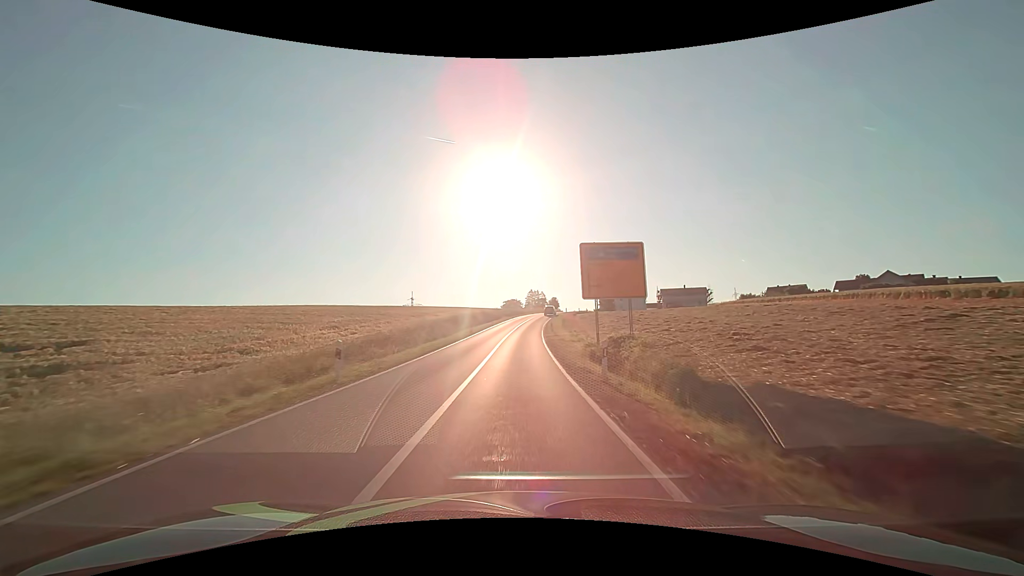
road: secondary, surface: asphalt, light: Day
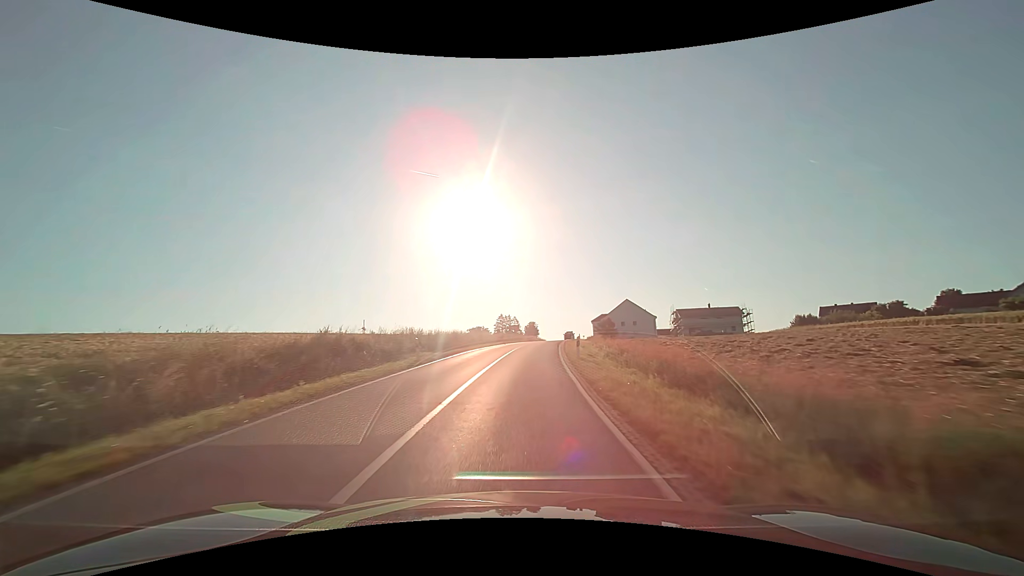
(+1.3, +52.1) m; +4°
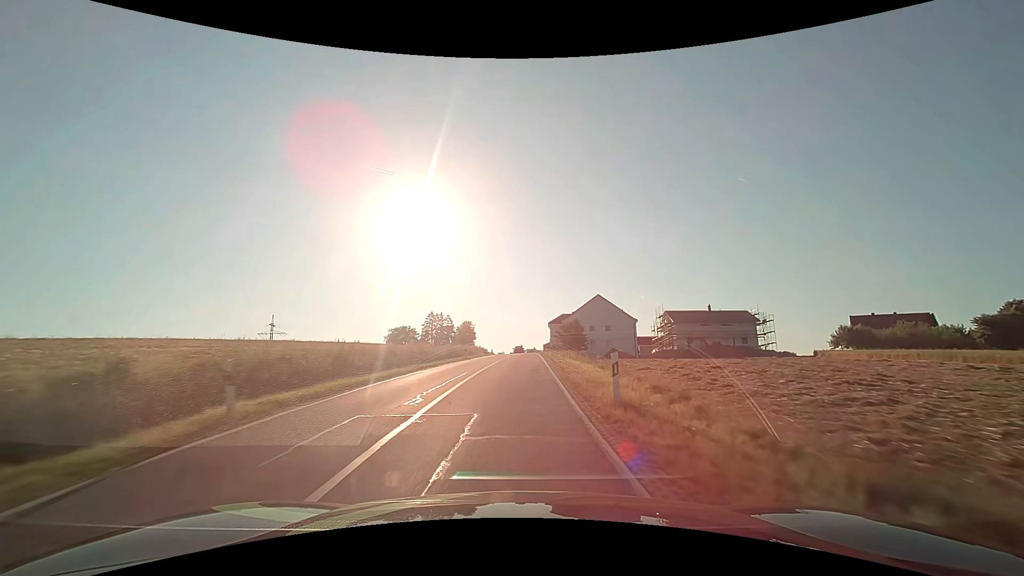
(+2.2, +41.6) m; +7°
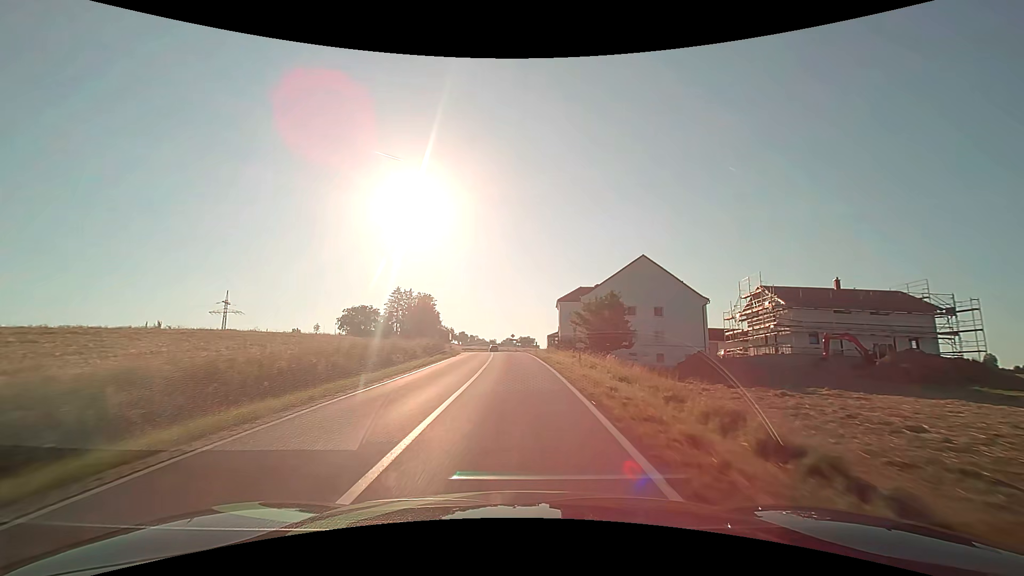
(+0.7, +42.6) m; +1°
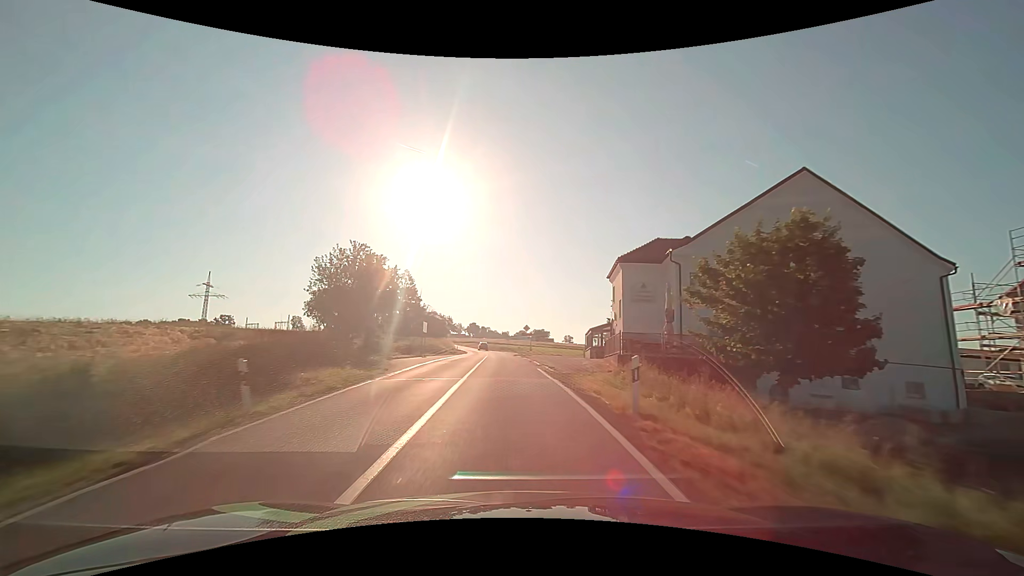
(-0.3, +32.4) m; -1°
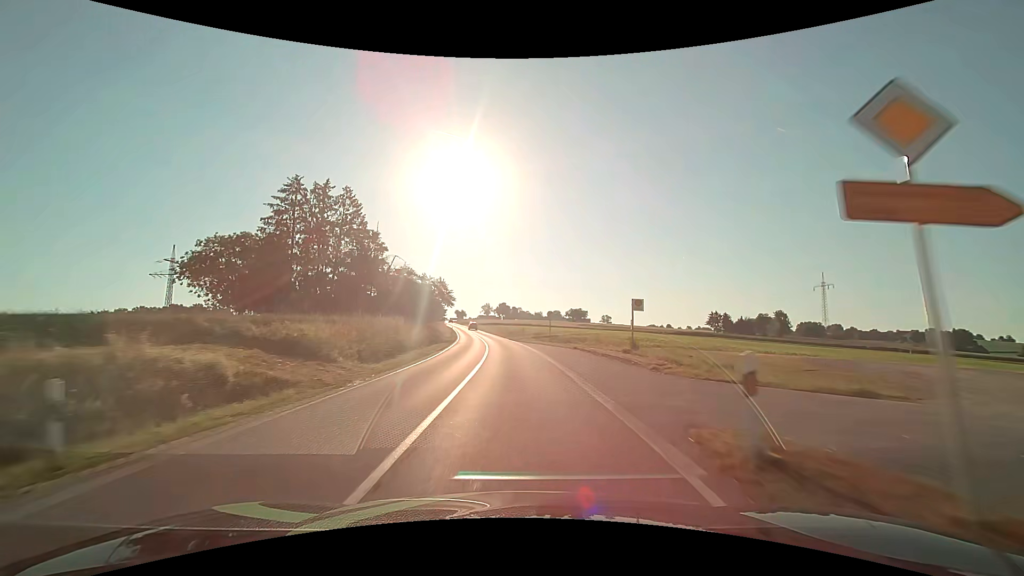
(-1.8, +54.4) m; -4°
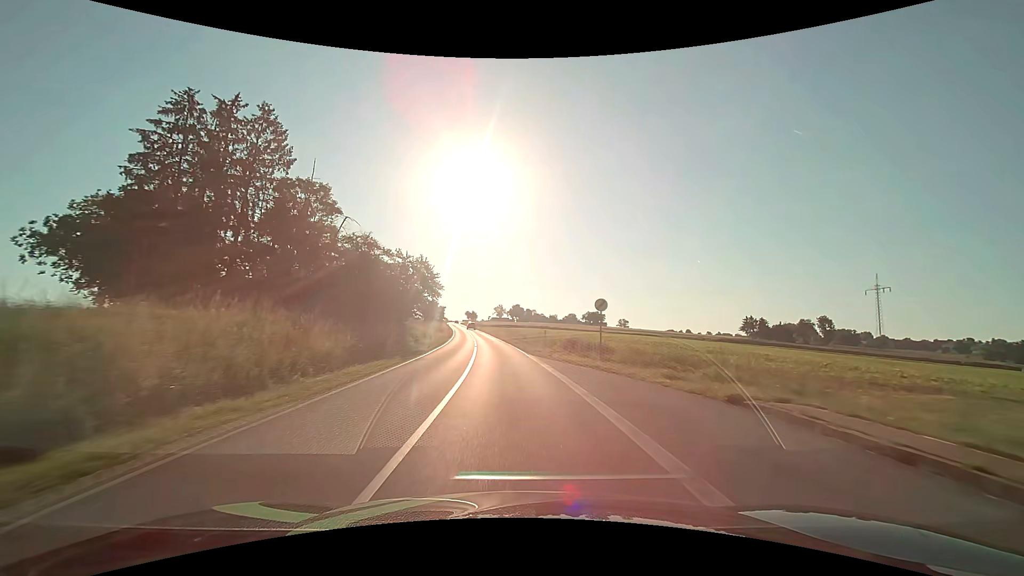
(-0.2, +21.8) m; -1°
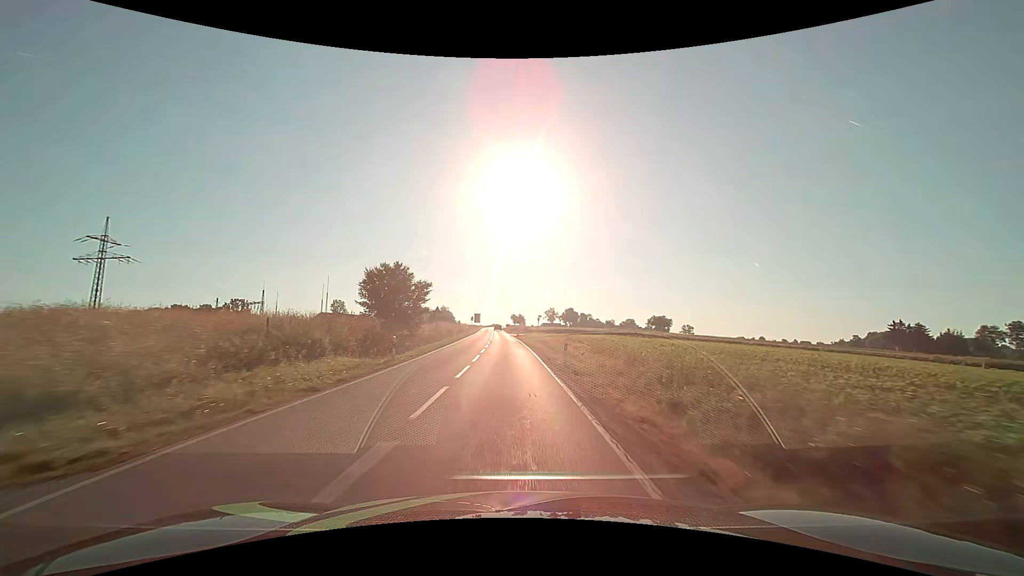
(-3.0, +53.9) m; -6°
(0, +10) (0, +20) (0, +30) (-1, +40) (-1, +50) (-2, +60) (-2, +70) (-3, +80) (-3, +90) (-4, +100) m
